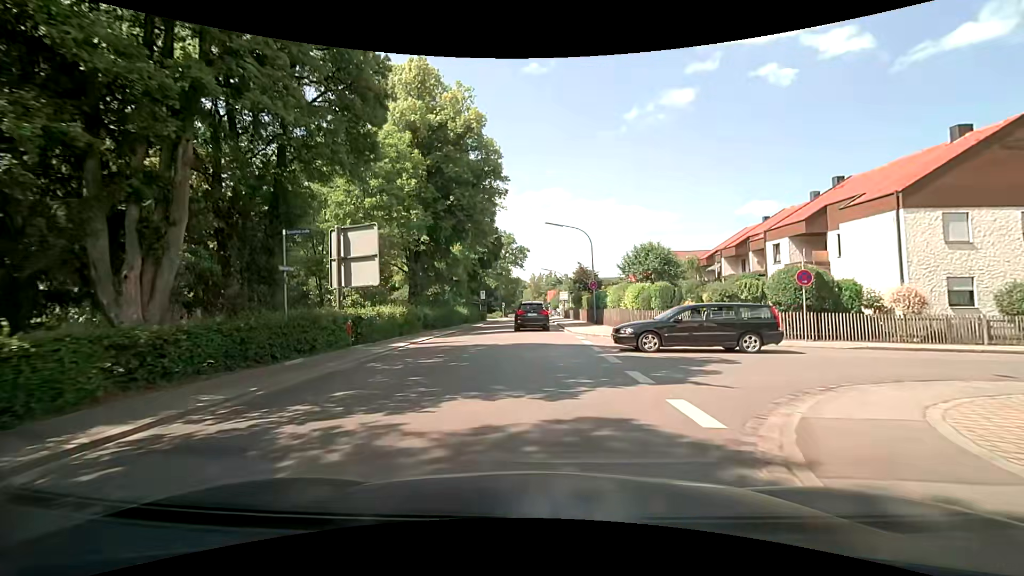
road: secondary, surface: asphalt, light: Day
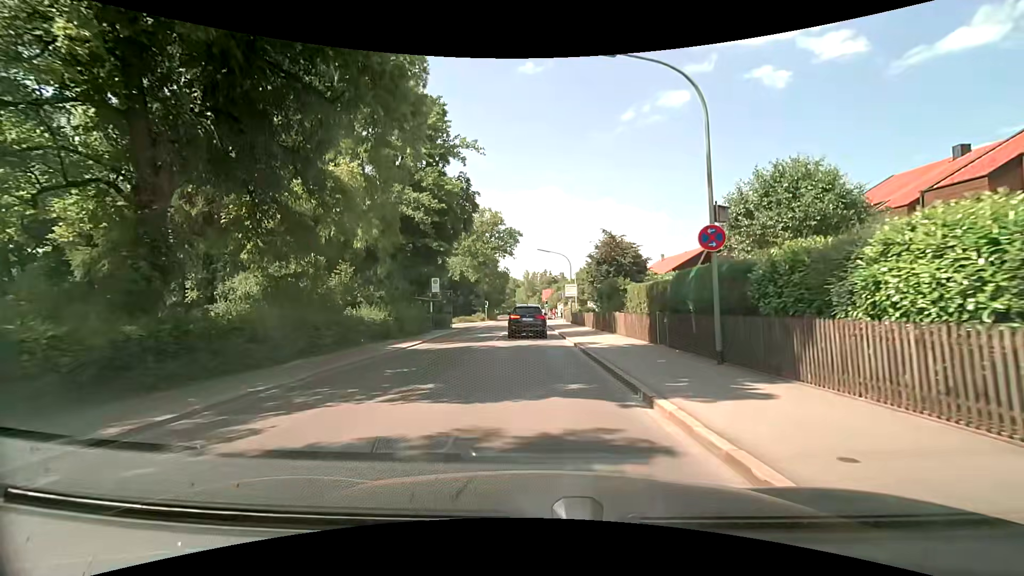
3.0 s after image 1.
(-0.1, +24.5) m; +1°
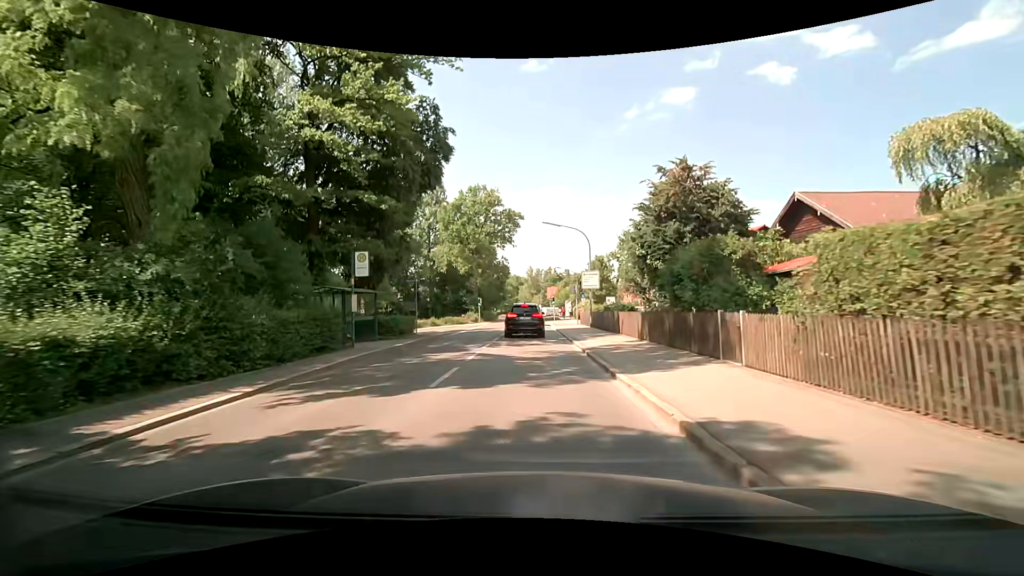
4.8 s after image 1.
(-0.1, +14.4) m; 0°
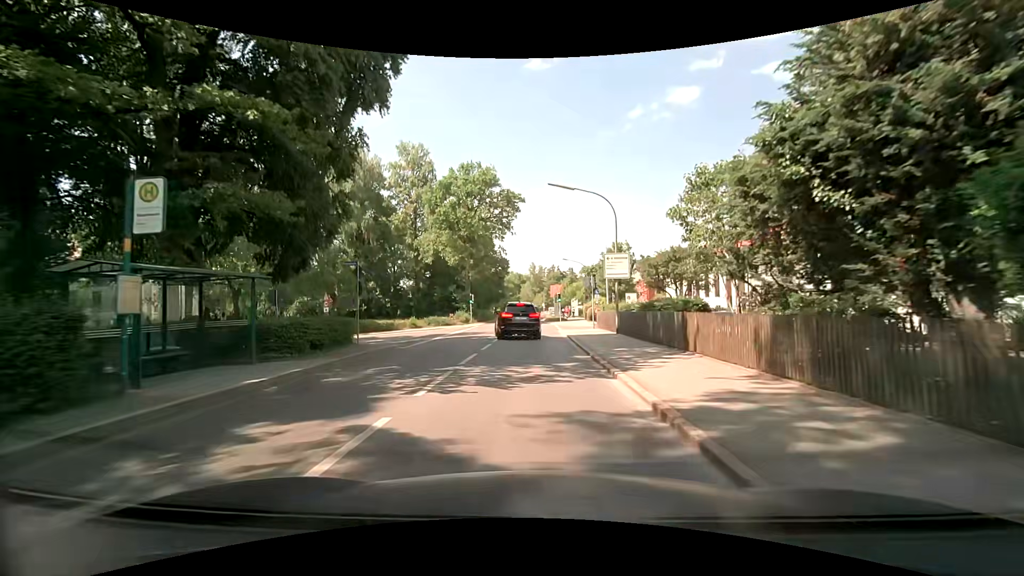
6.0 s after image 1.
(-0.1, +10.3) m; 0°
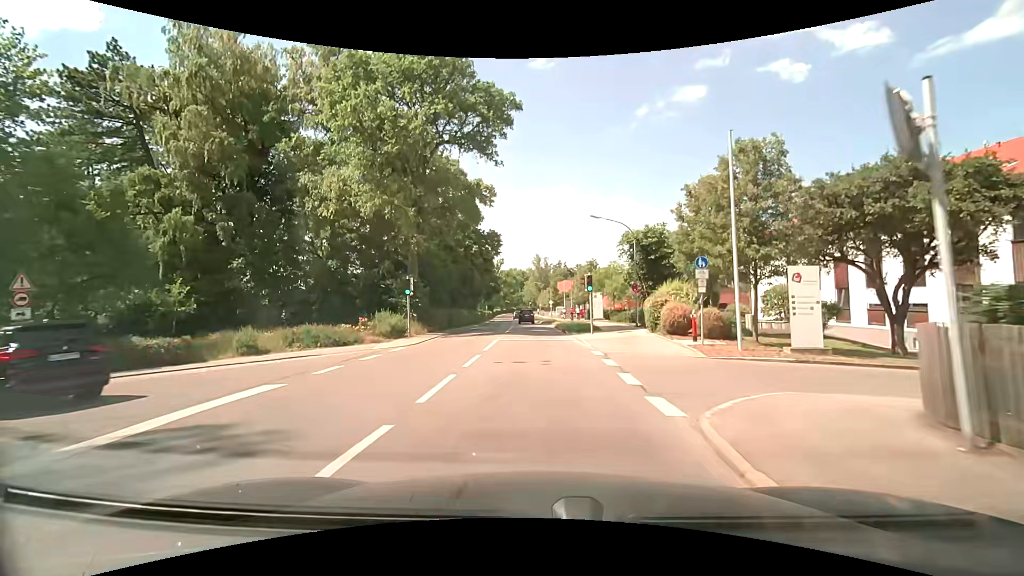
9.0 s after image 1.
(-0.3, +27.5) m; -1°
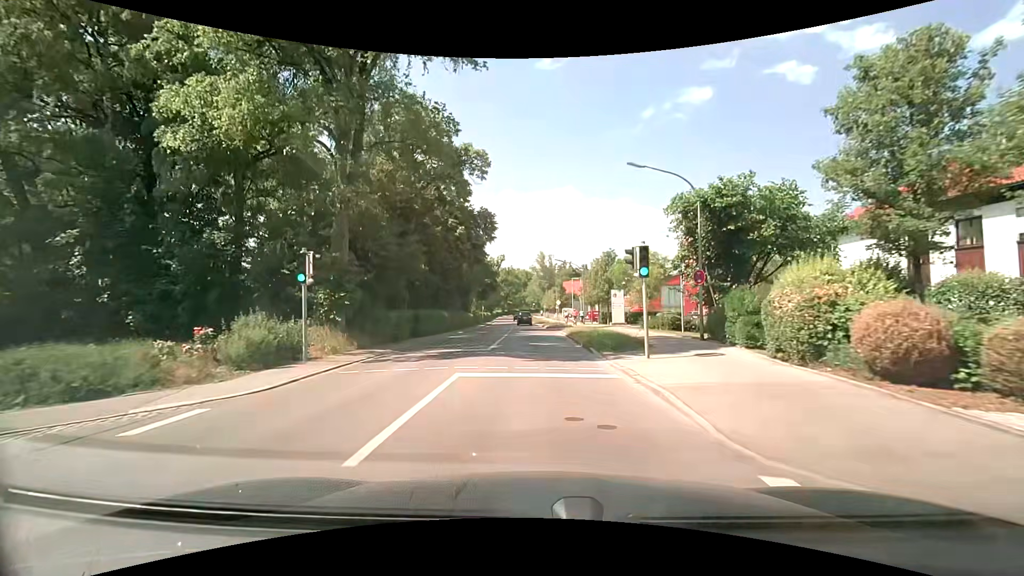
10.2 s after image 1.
(-0.1, +12.2) m; 0°
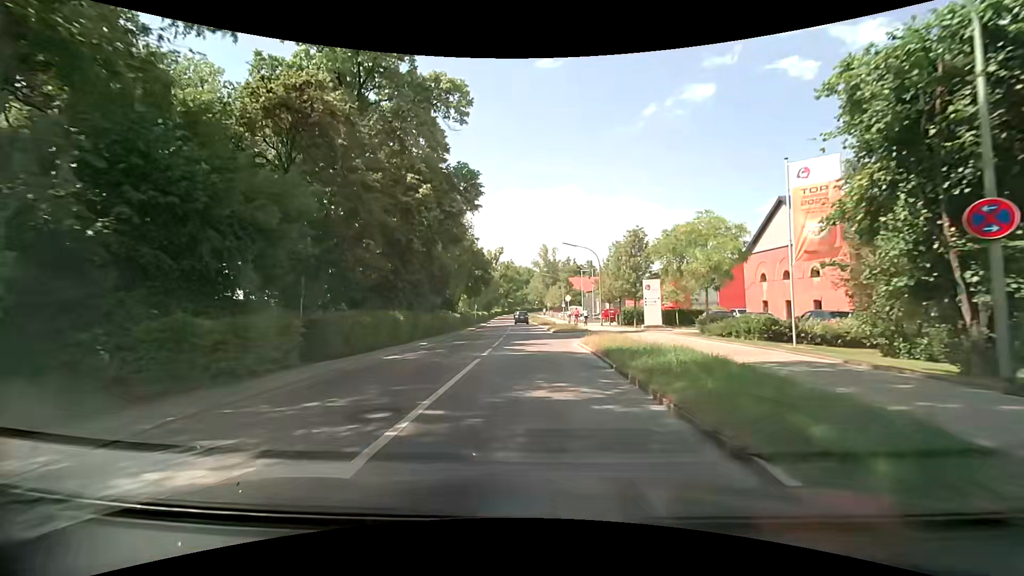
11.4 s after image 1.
(-0.1, +13.0) m; 0°
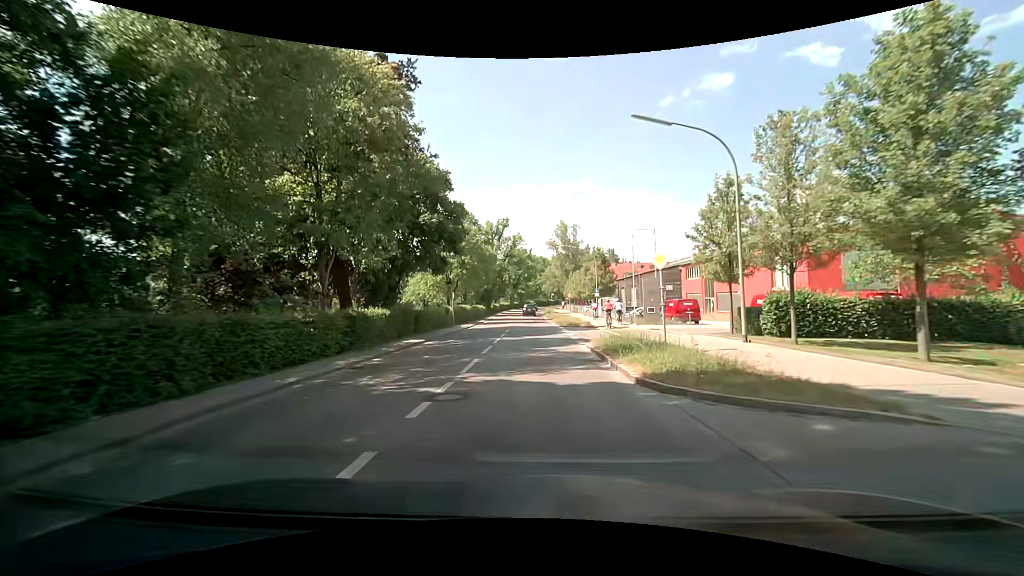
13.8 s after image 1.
(-0.9, +27.8) m; -2°
(0, +10) (0, +20) (0, +30) (-1, +40) (-1, +50) (-1, +60) (-1, +70) (-1, +80) (-1, +90) (-2, +100) m
